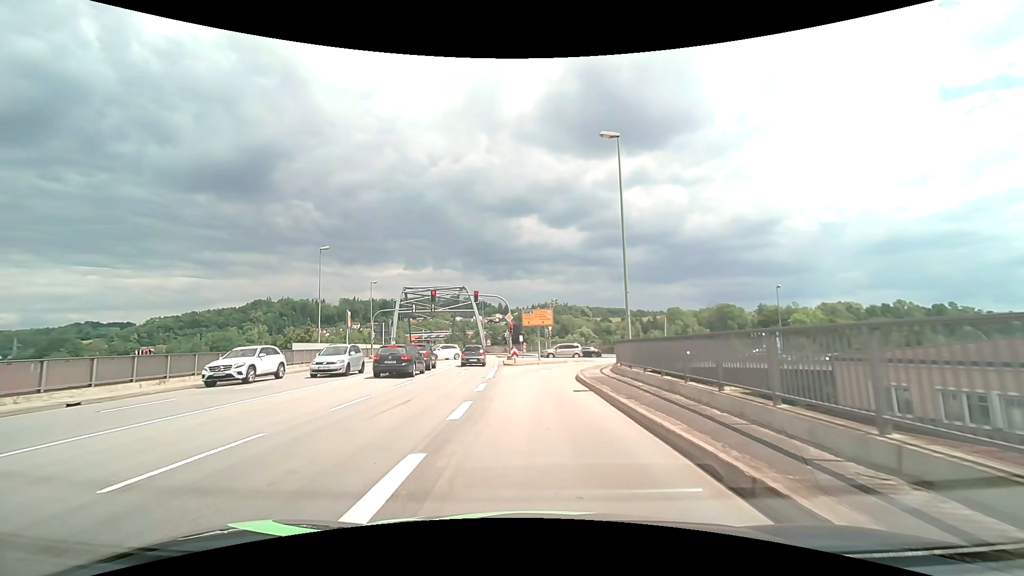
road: primary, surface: asphalt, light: Day
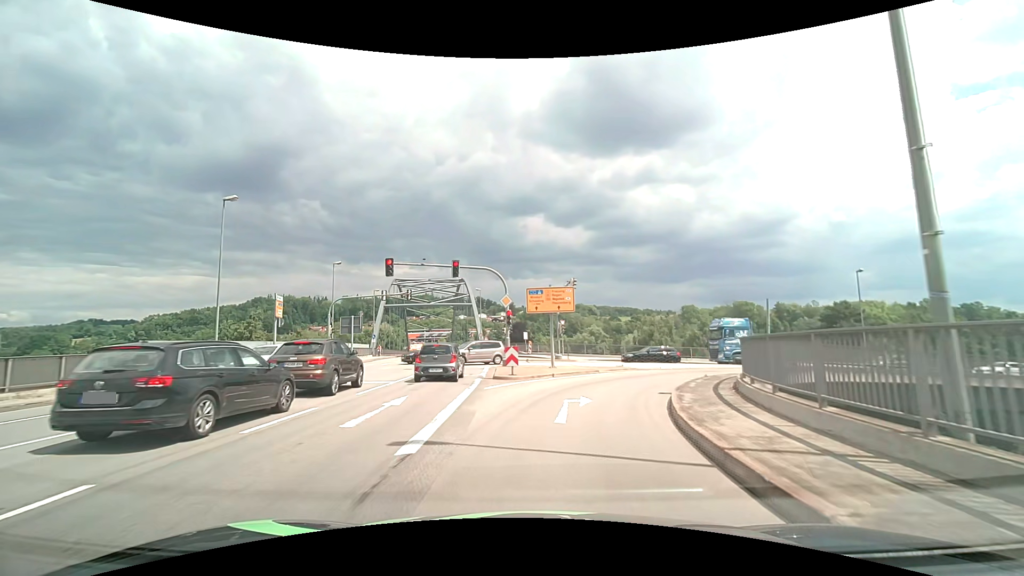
(-0.3, +15.0) m; -1°
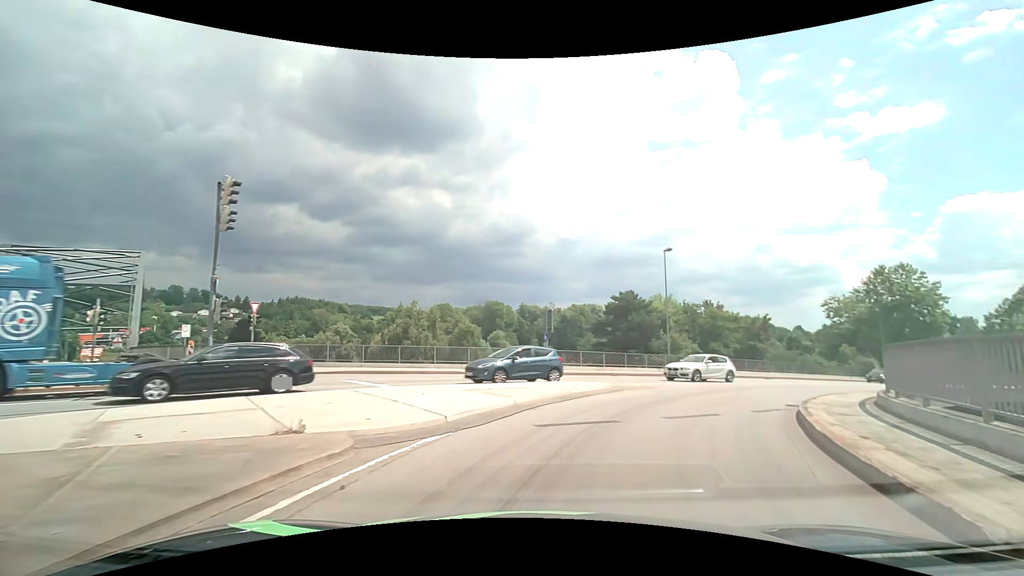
(+3.7, +21.1) m; +27°
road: primary_link
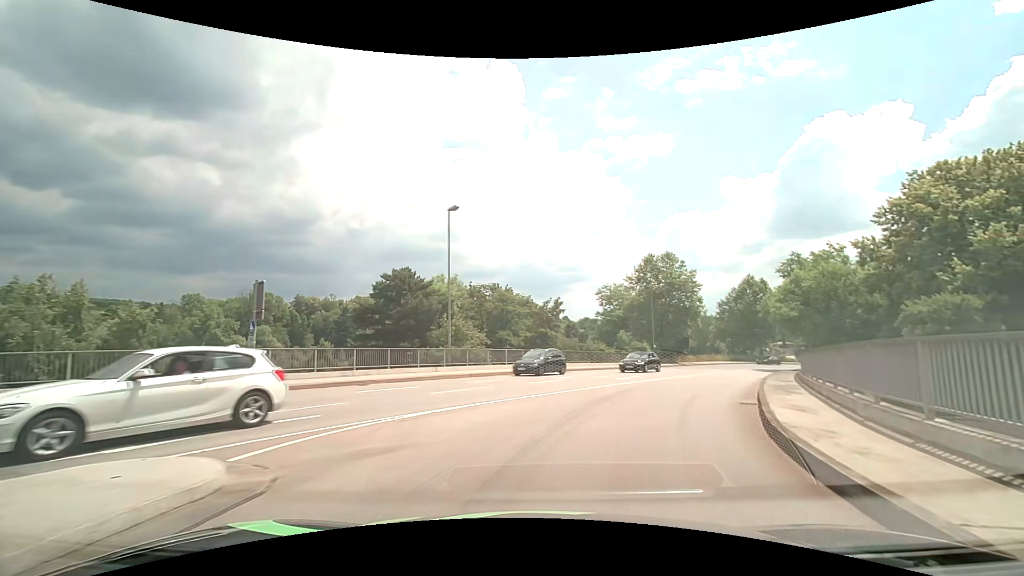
(+2.7, +11.8) m; +25°
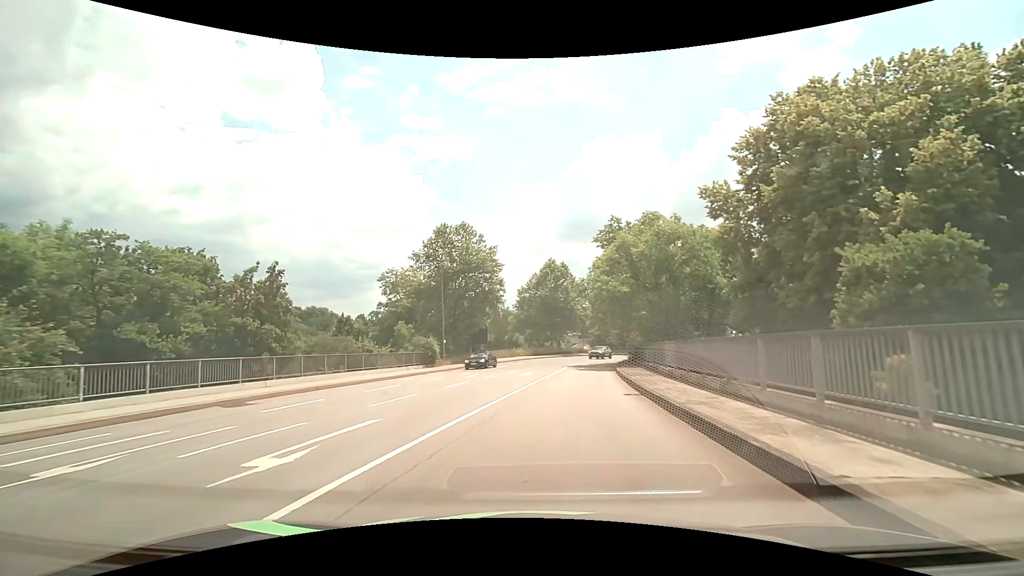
(+4.3, +17.5) m; +22°
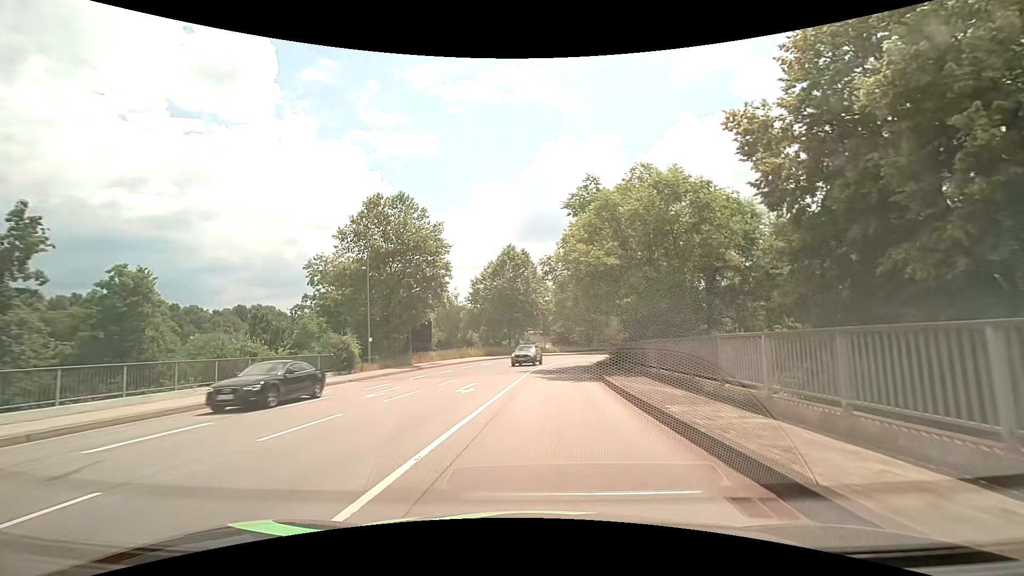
(+0.4, +10.4) m; +5°
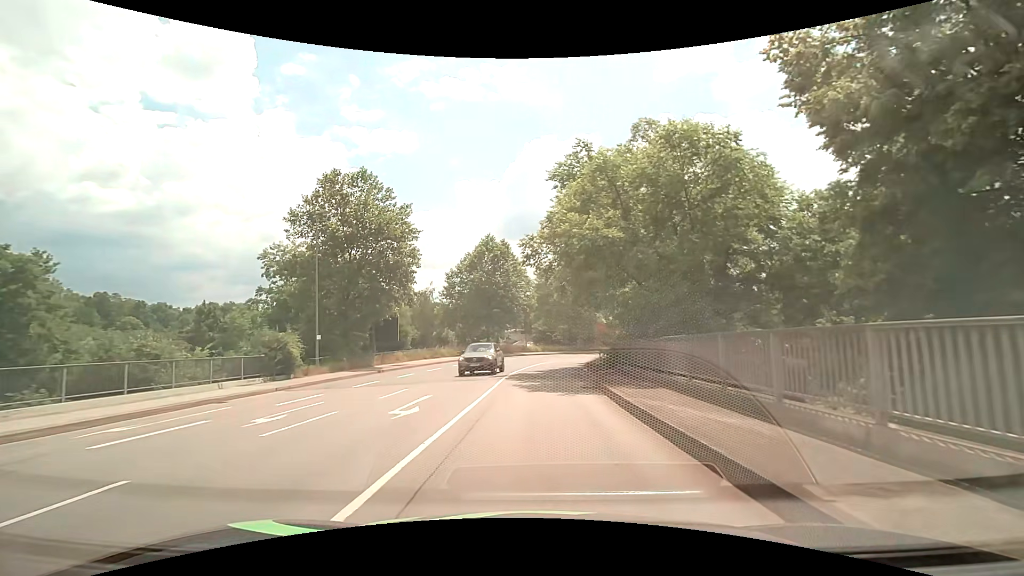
(+0.1, +5.5) m; +2°
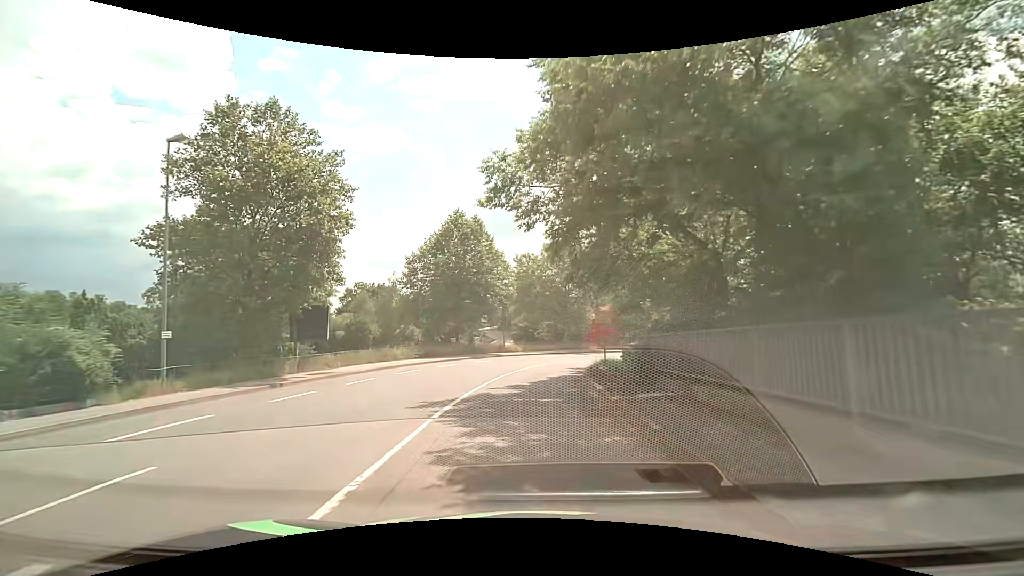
(+0.2, +11.1) m; +2°
